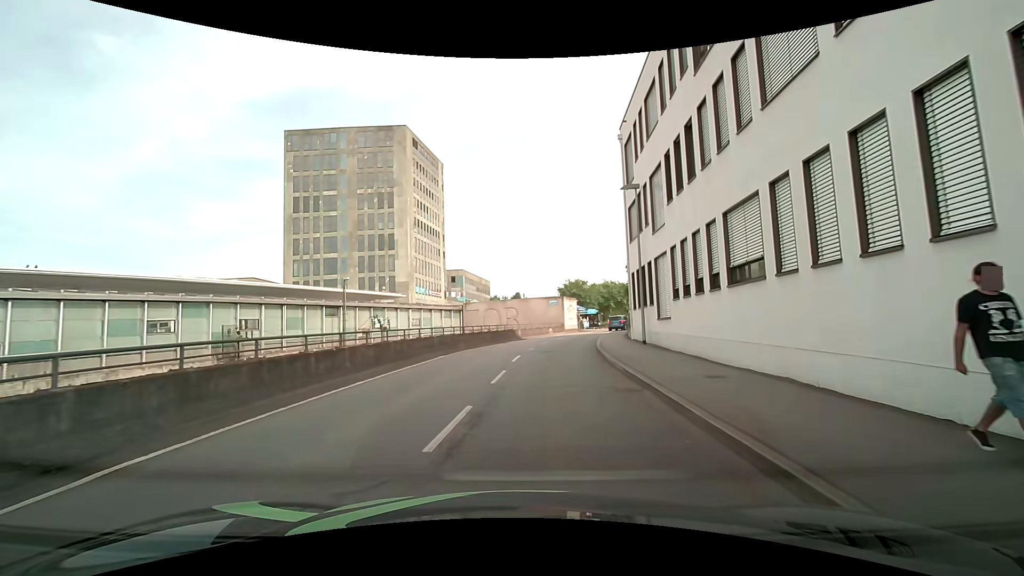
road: residential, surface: asphalt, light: Day
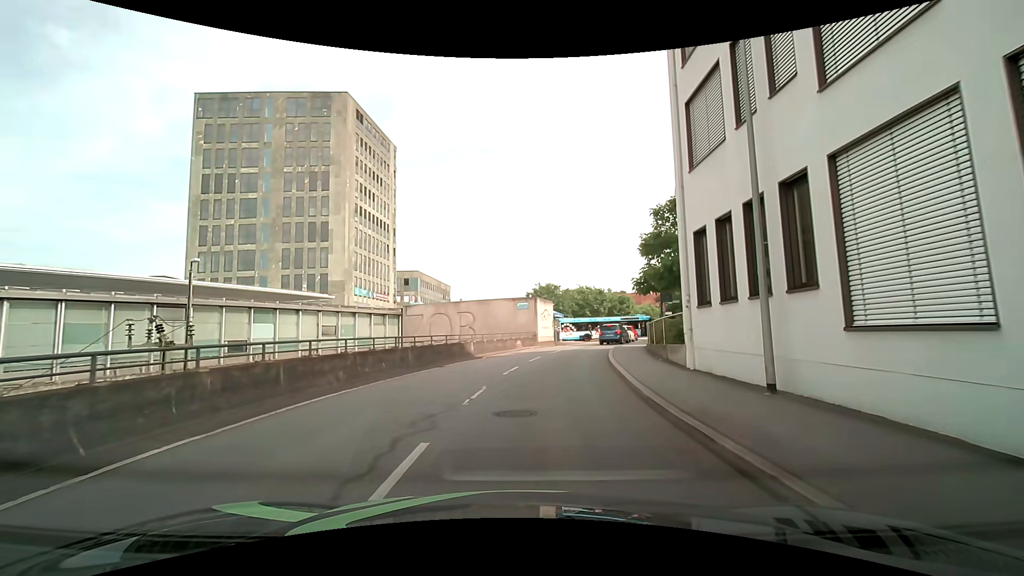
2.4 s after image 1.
(+0.4, +14.4) m; +3°
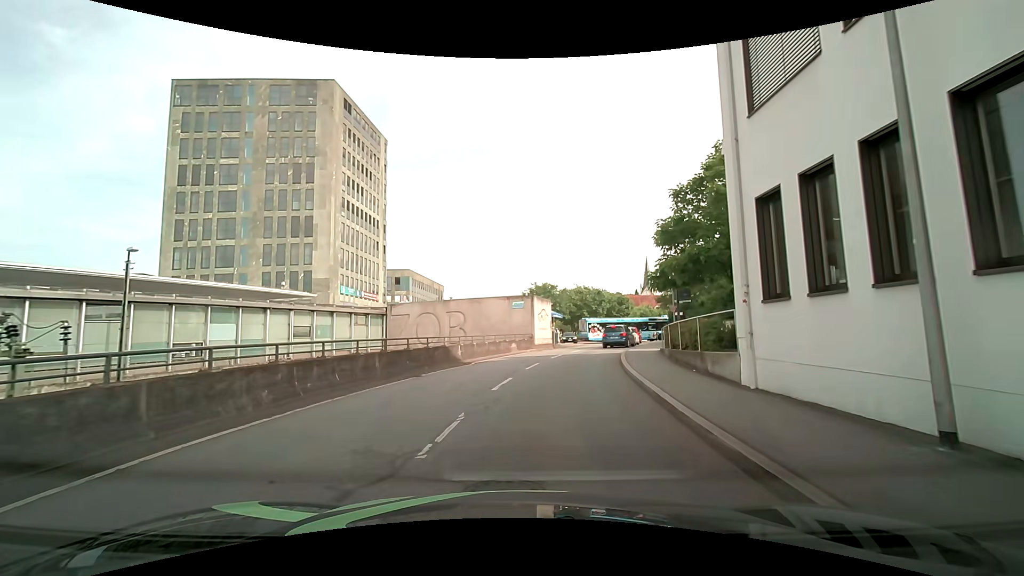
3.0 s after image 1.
(0.0, +3.7) m; 0°
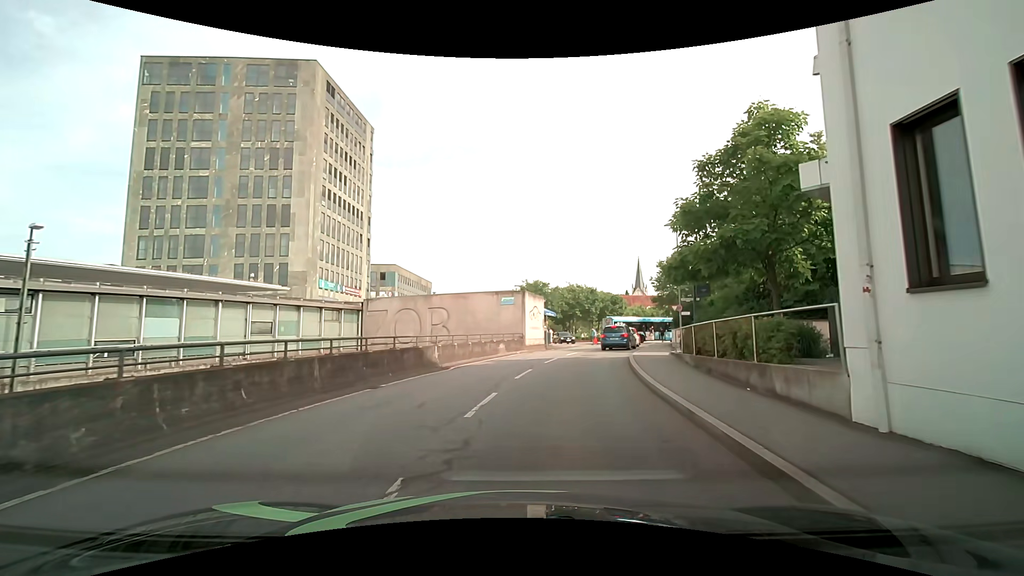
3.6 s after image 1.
(0.0, +3.7) m; -1°
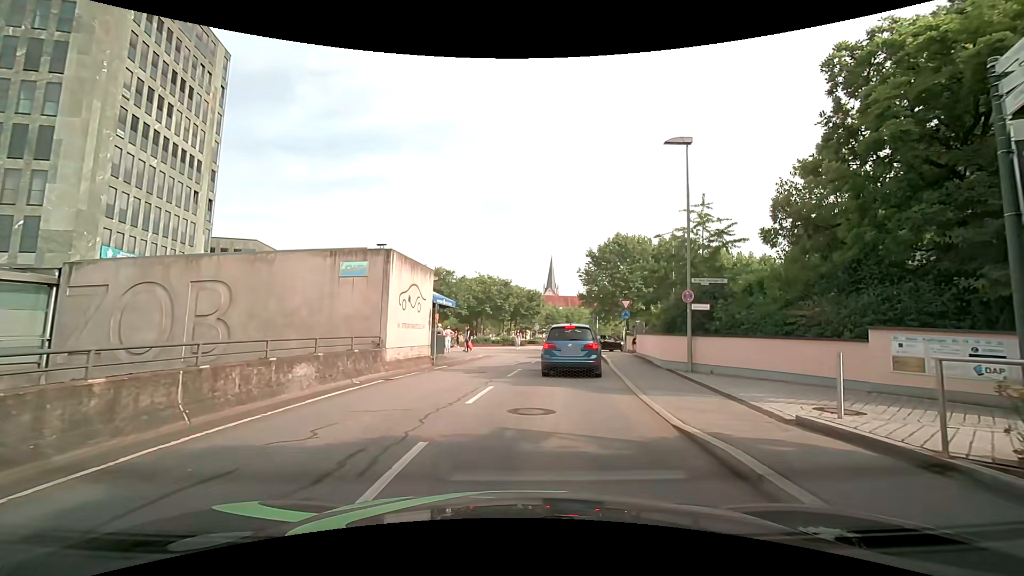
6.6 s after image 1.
(+1.8, +16.3) m; +12°
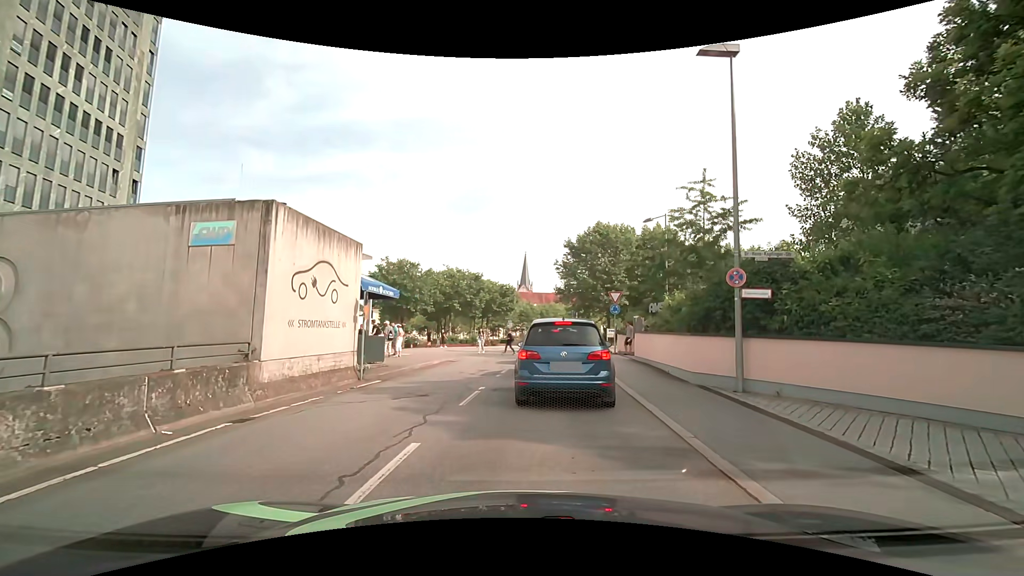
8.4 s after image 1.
(+0.2, +5.7) m; +4°
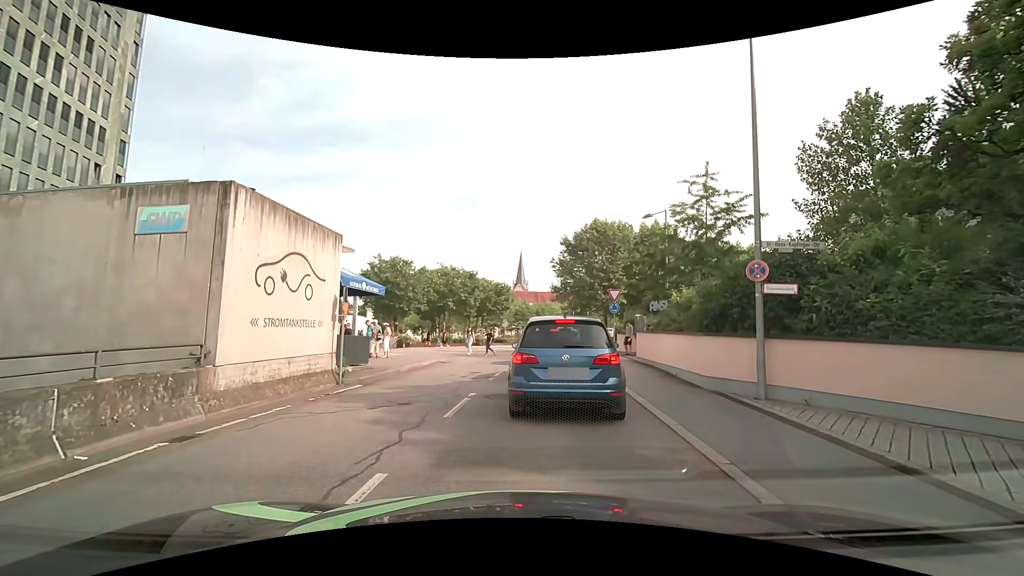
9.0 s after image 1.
(0.0, +1.2) m; 0°
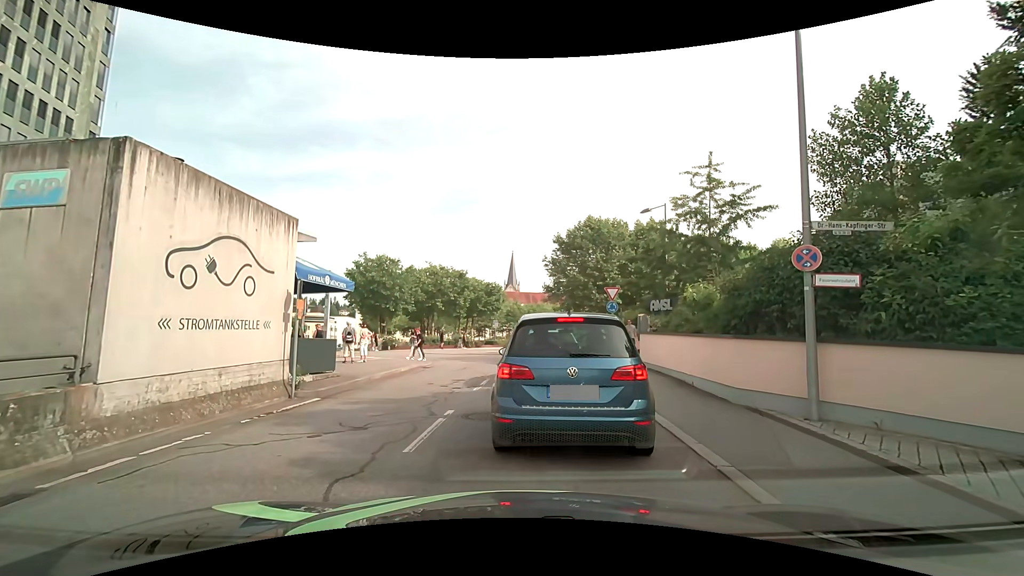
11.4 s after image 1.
(0.0, +2.0) m; 0°
